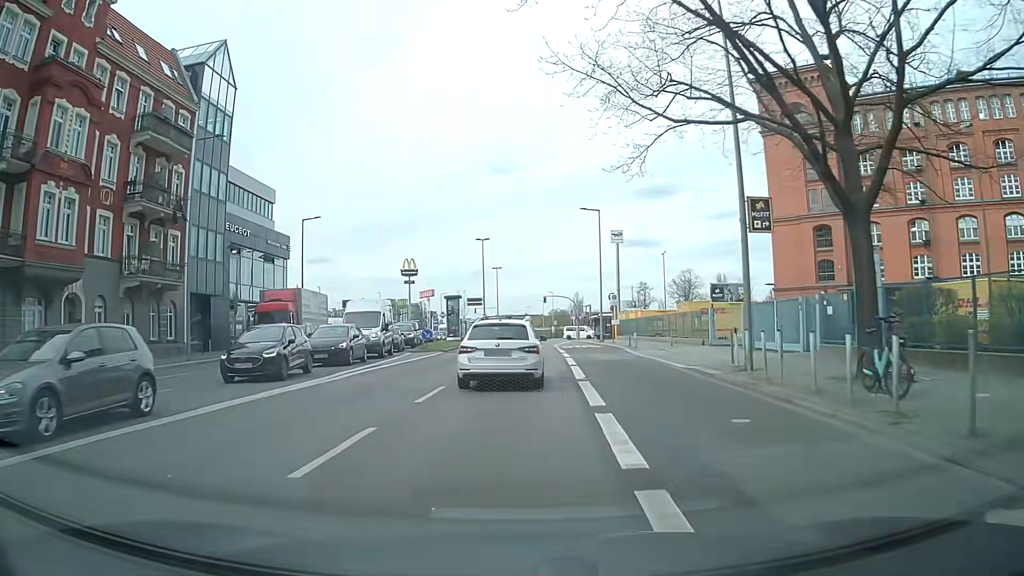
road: secondary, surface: asphalt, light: Day
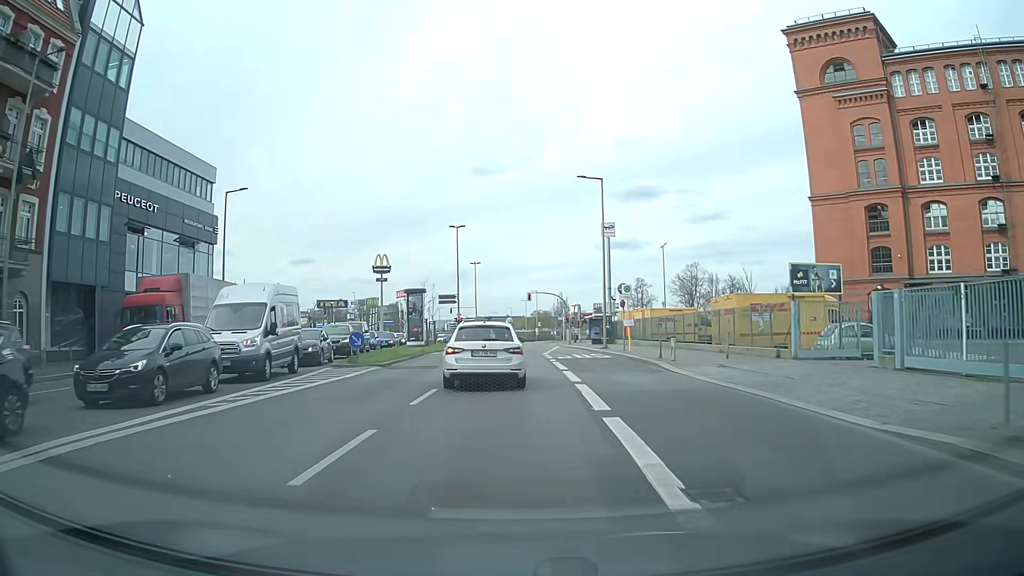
(+0.3, +12.3) m; +2°
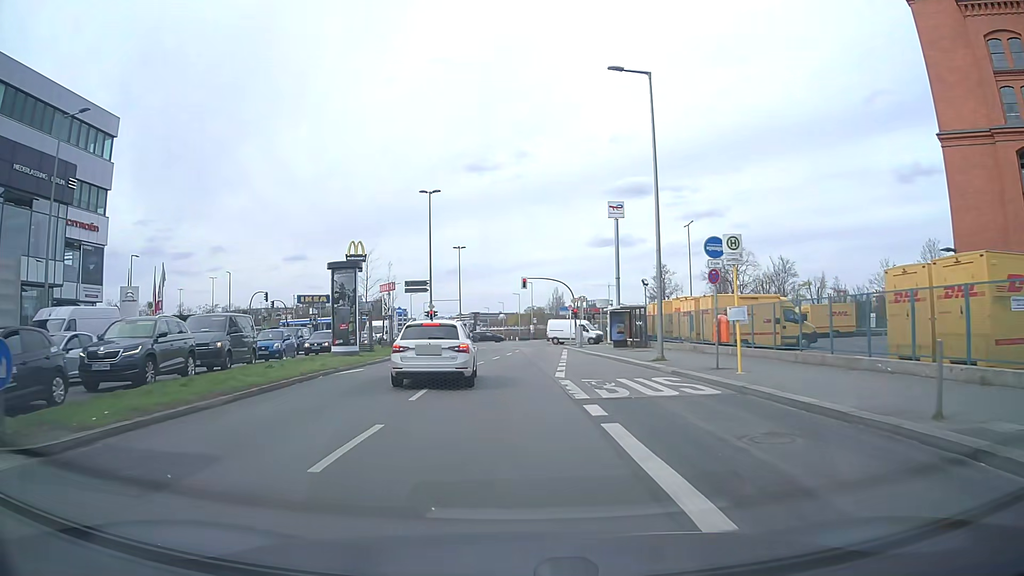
(+0.2, +17.9) m; +1°
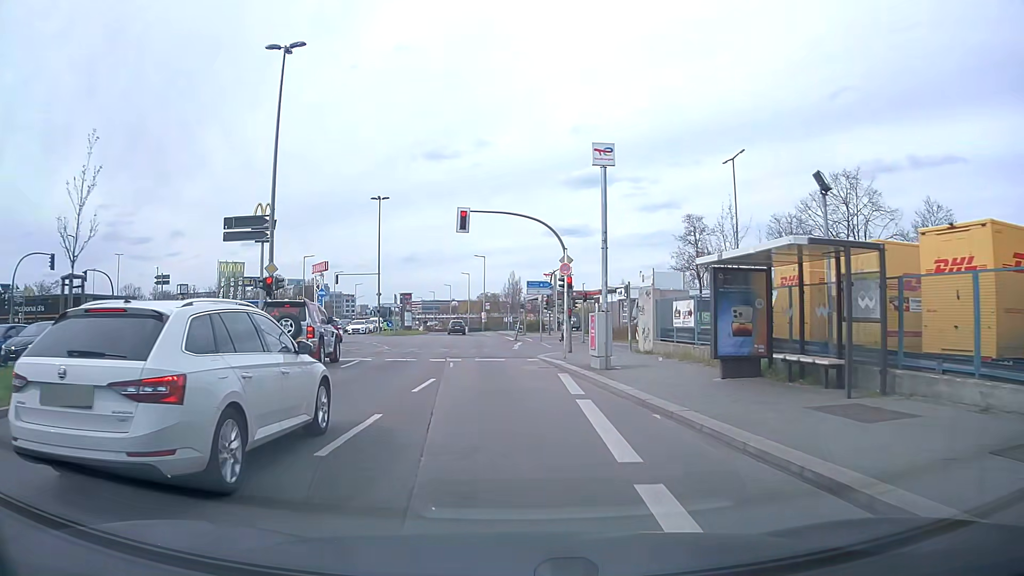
(+0.5, +29.0) m; +1°
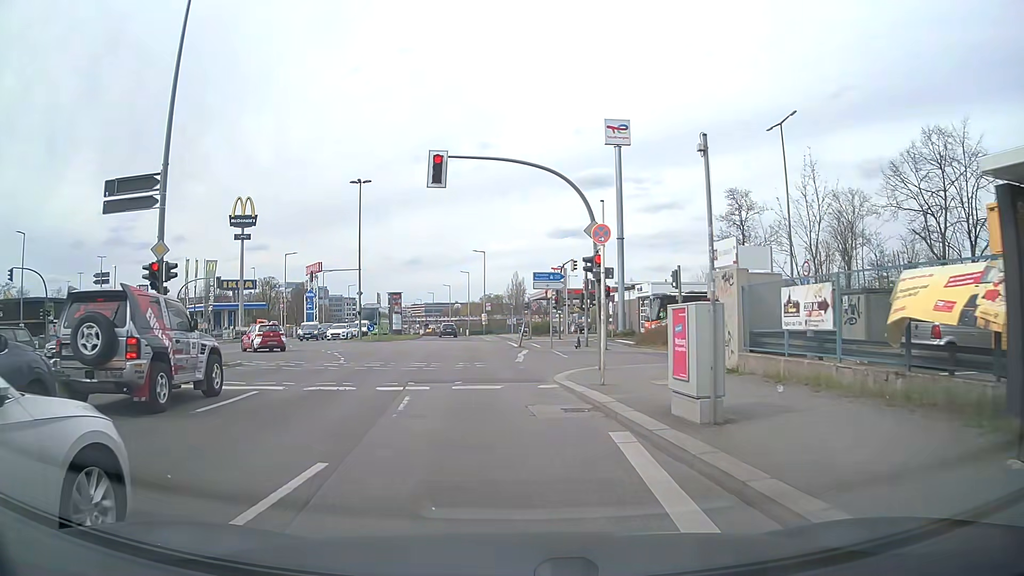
(+0.3, +8.9) m; +1°
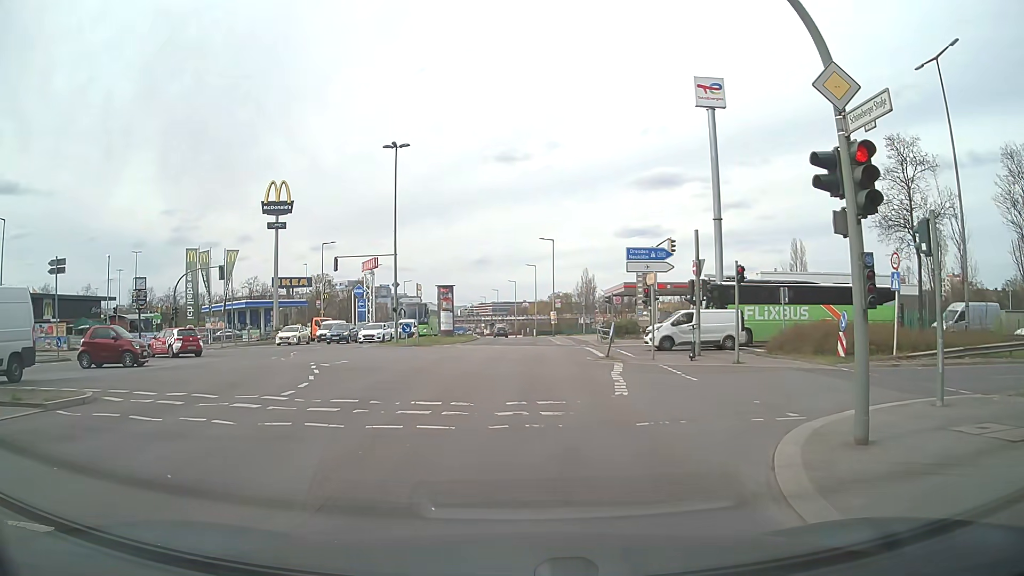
(-0.3, +10.8) m; -8°
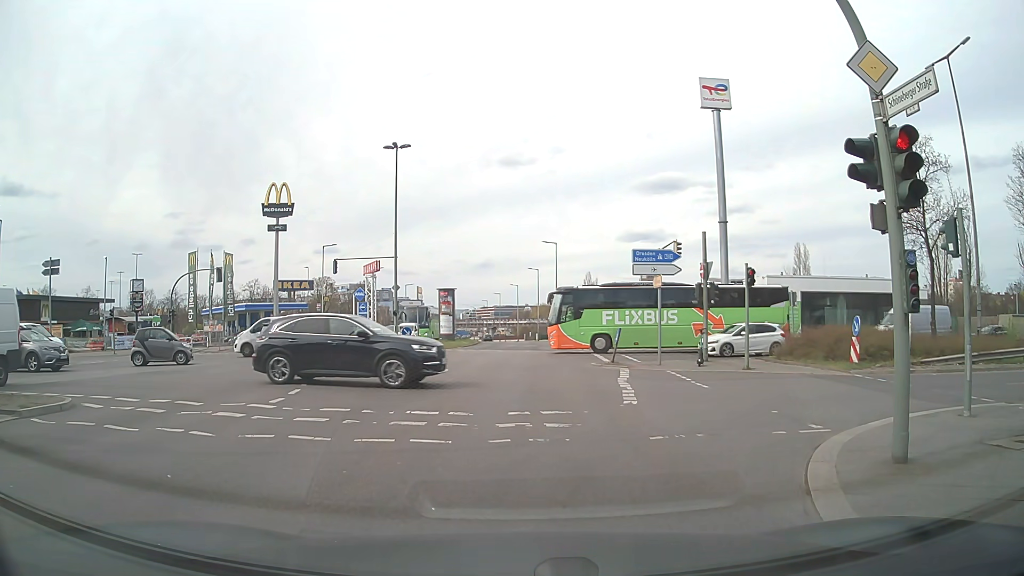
(0.0, +0.8) m; 0°
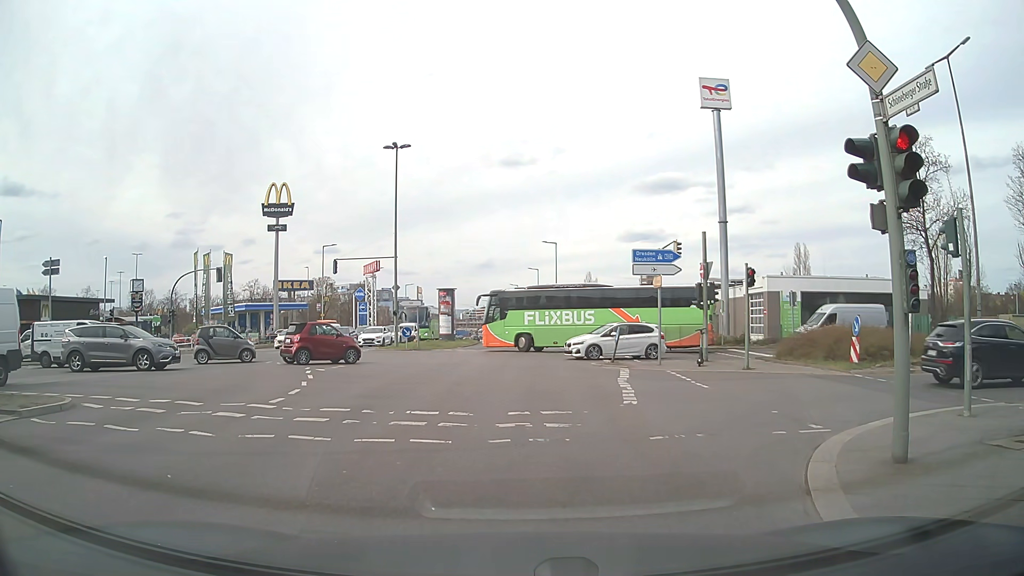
(0.0, 0.0) m; 0°
(+1, +10) (+9, +15) (+19, +14) (+28, +12) (+38, +8) (+47, +4) (+55, -1) (+63, -8) (+70, -15) (+77, -22) m
